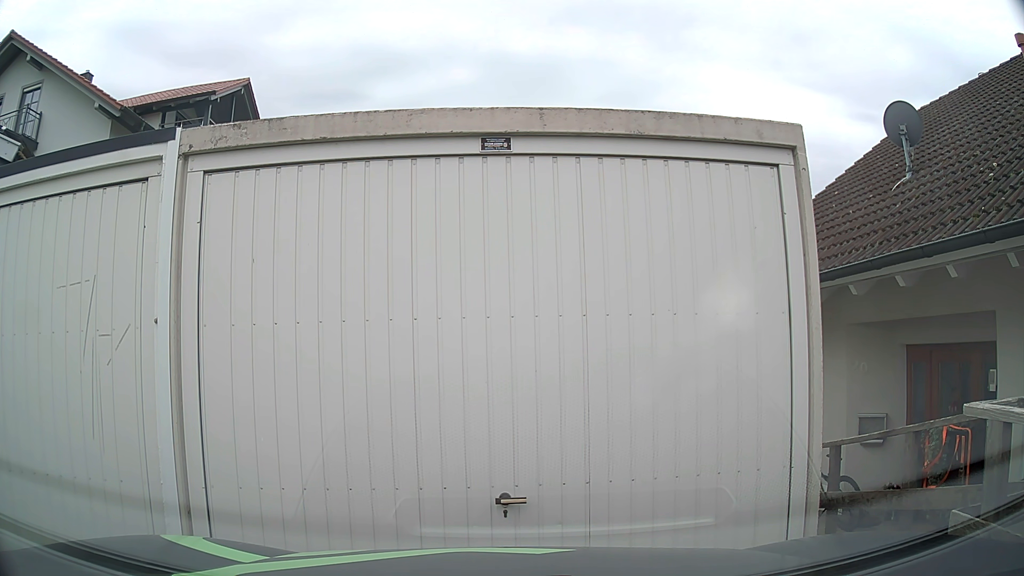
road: residential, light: Day
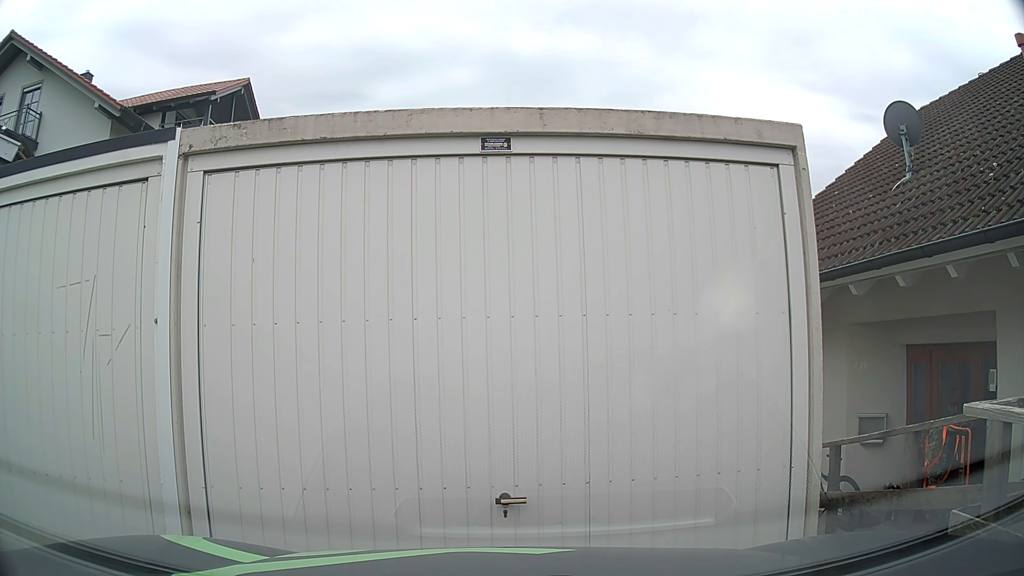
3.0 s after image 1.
(0.0, 0.0) m; 0°
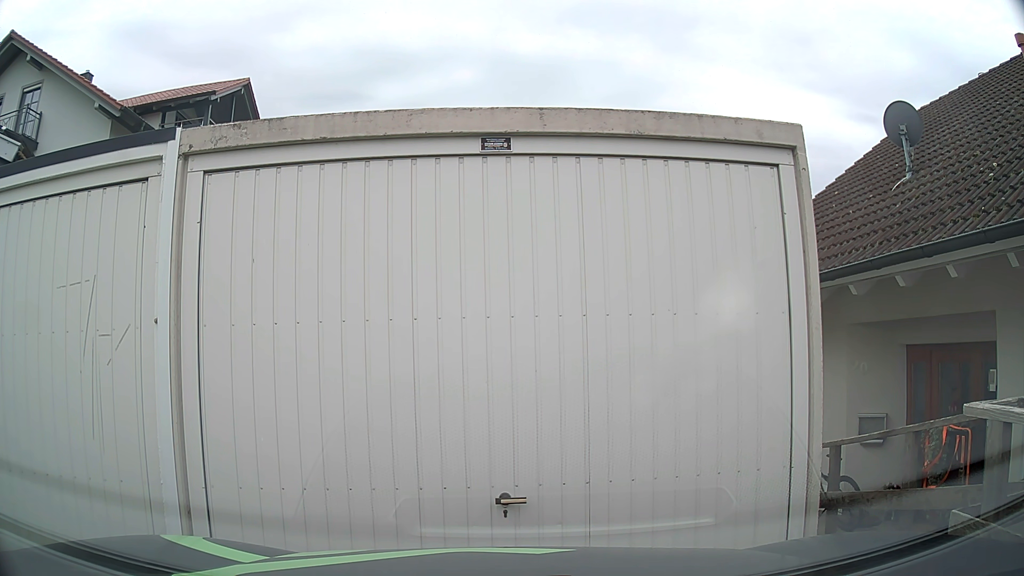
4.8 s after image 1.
(0.0, 0.0) m; 0°
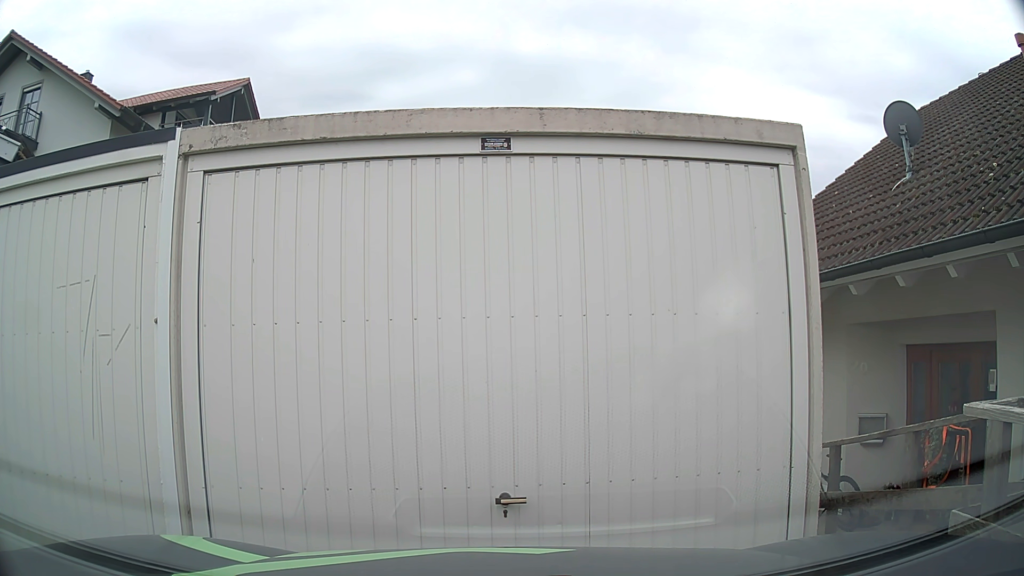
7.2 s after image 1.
(0.0, 0.0) m; 0°
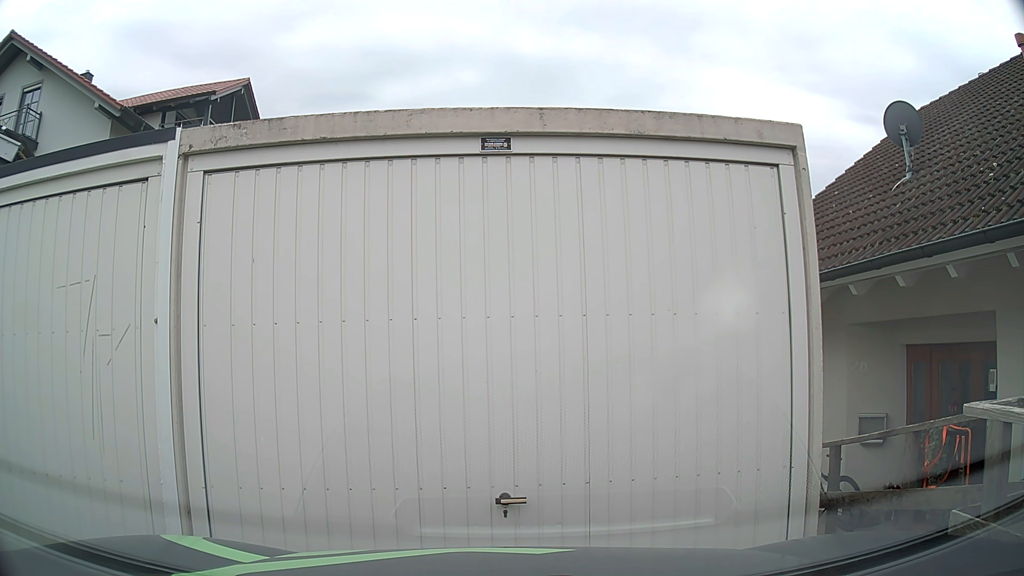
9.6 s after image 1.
(0.0, 0.0) m; 0°
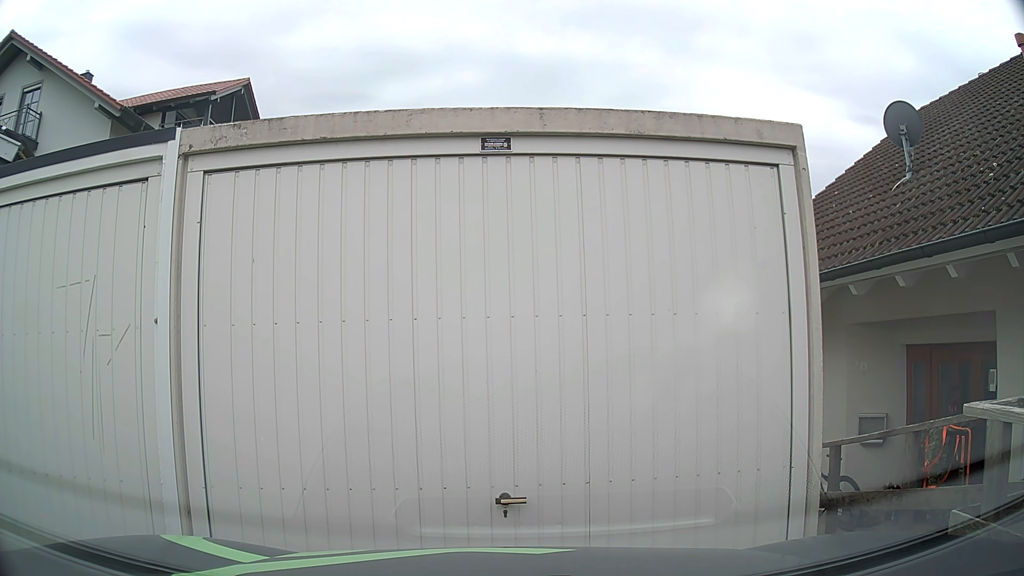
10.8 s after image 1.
(0.0, 0.0) m; 0°
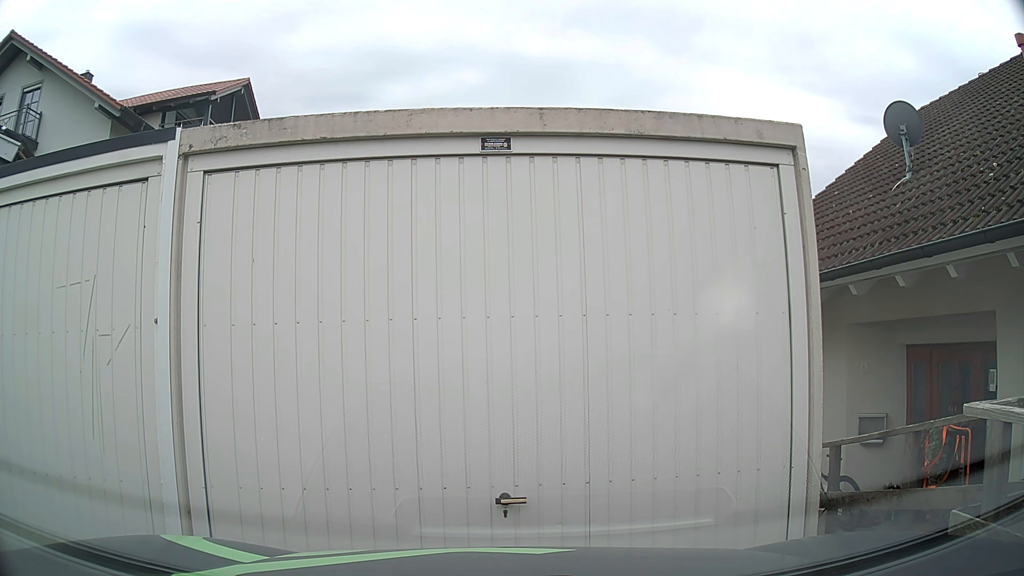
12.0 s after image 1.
(0.0, 0.0) m; 0°
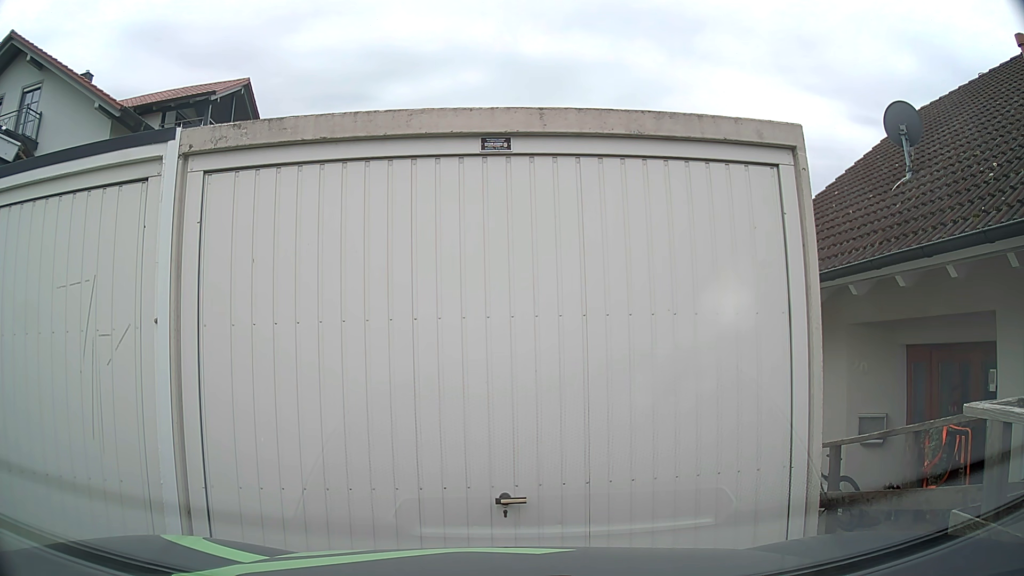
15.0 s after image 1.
(0.0, 0.0) m; 0°
